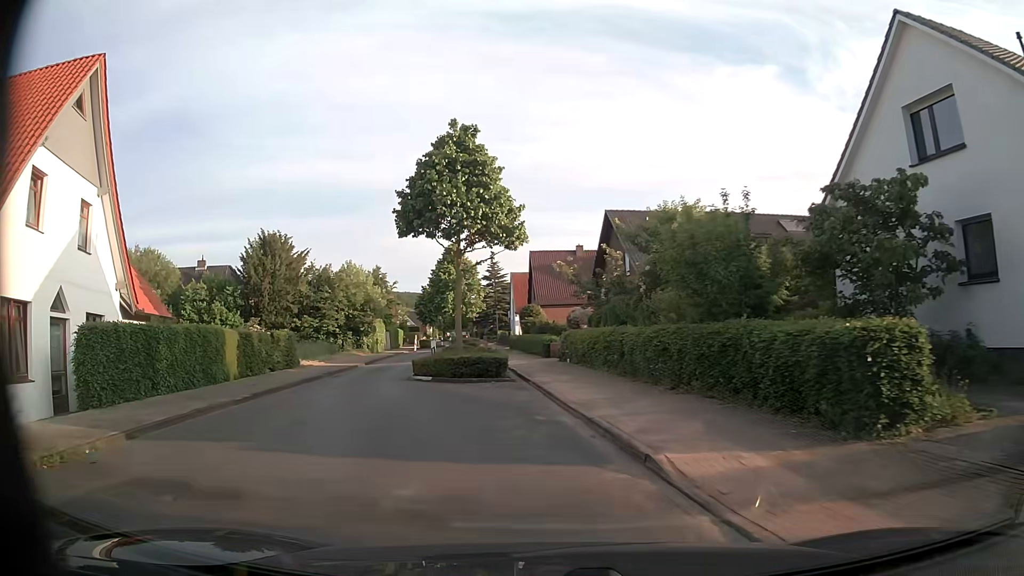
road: unclassified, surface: asphalt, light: Day
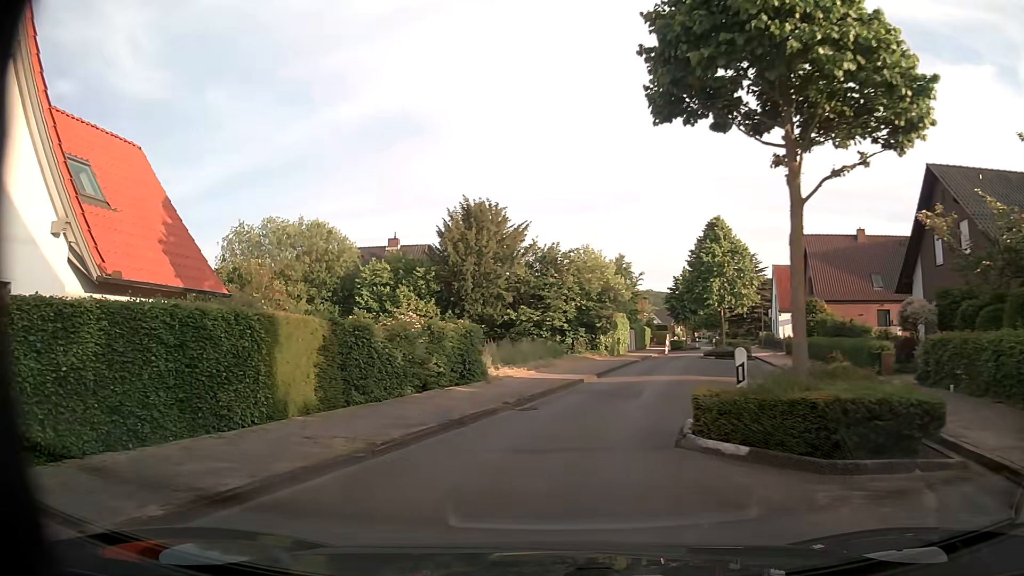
(-2.5, +12.1) m; -22°
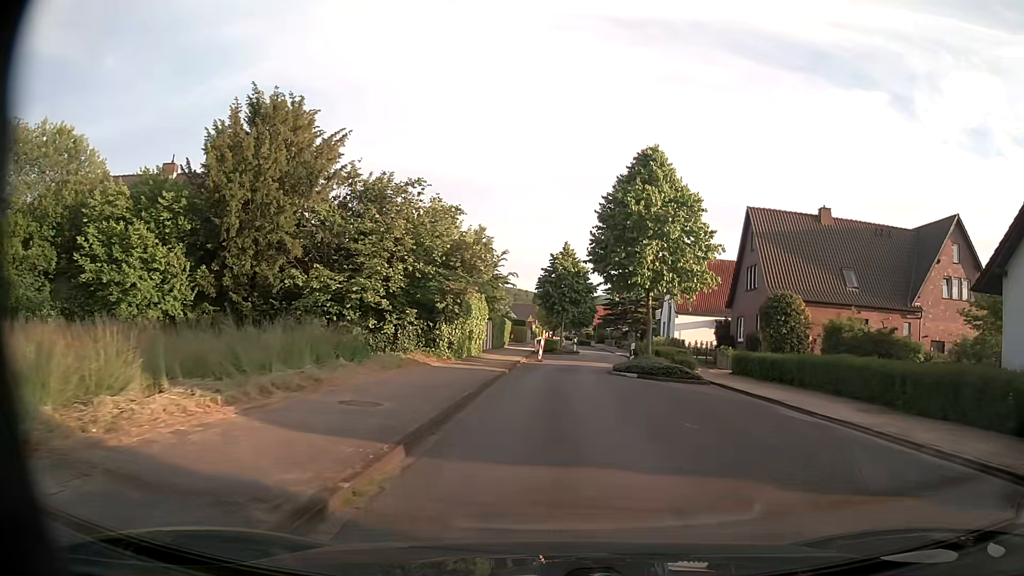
(+1.3, +17.0) m; +13°
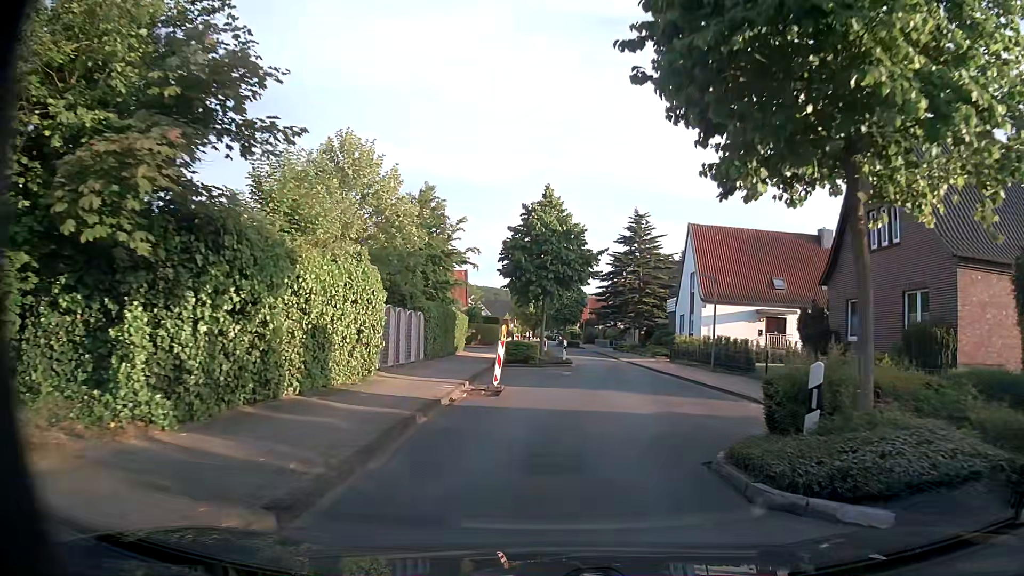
(+0.2, +18.6) m; +1°
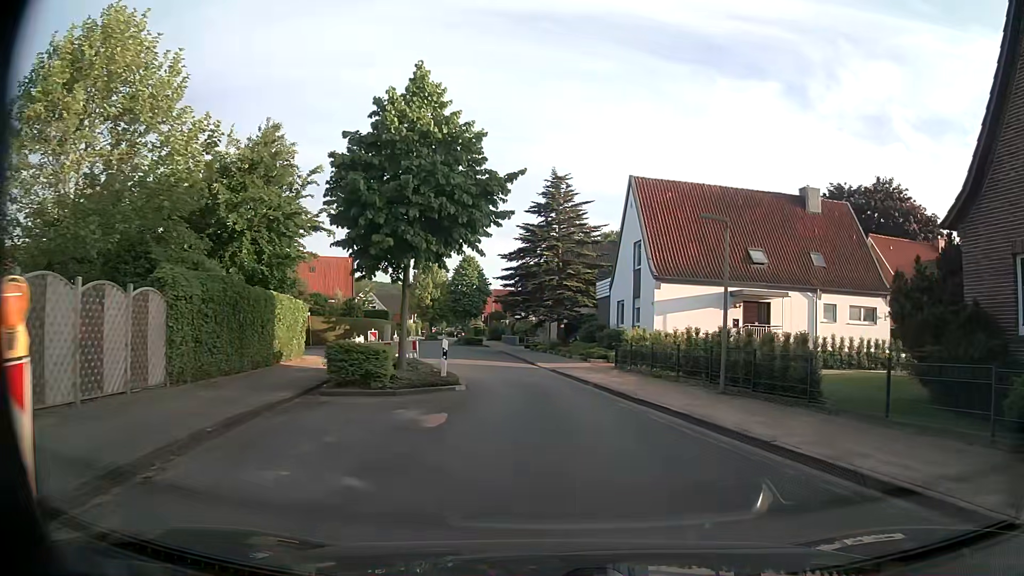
(+0.9, +13.9) m; +9°
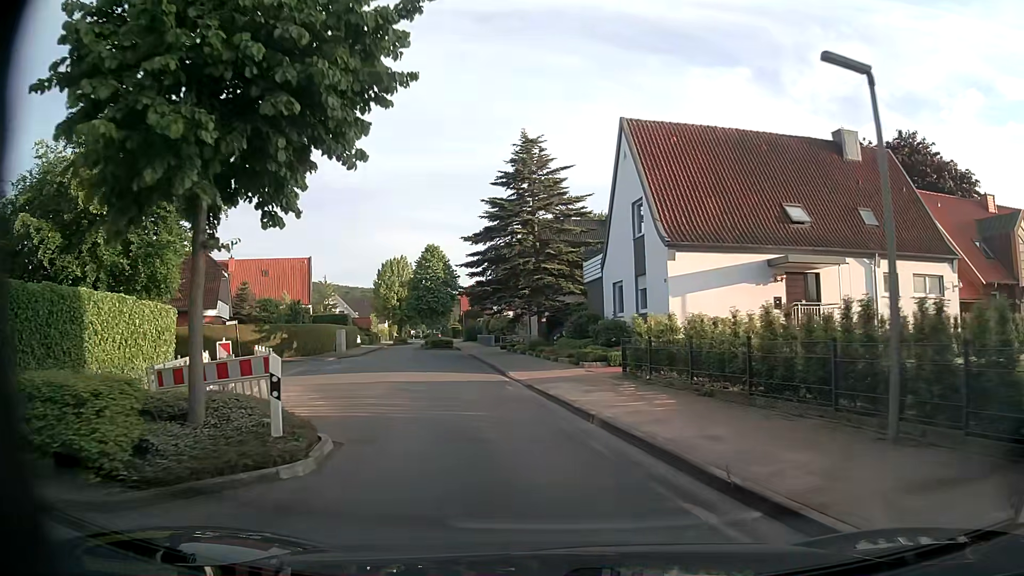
(+0.2, +9.0) m; +1°
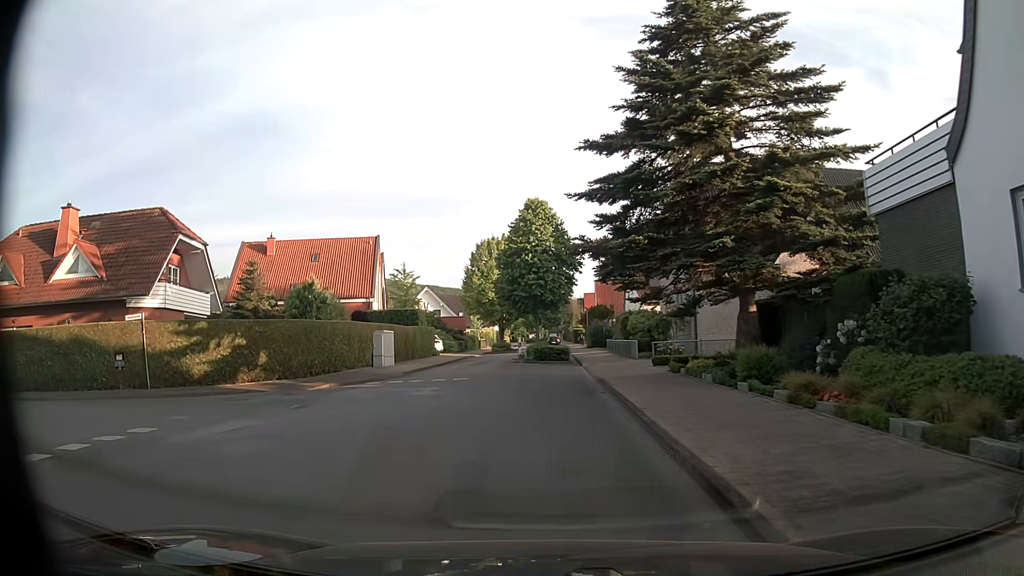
(-2.1, +20.3) m; -10°
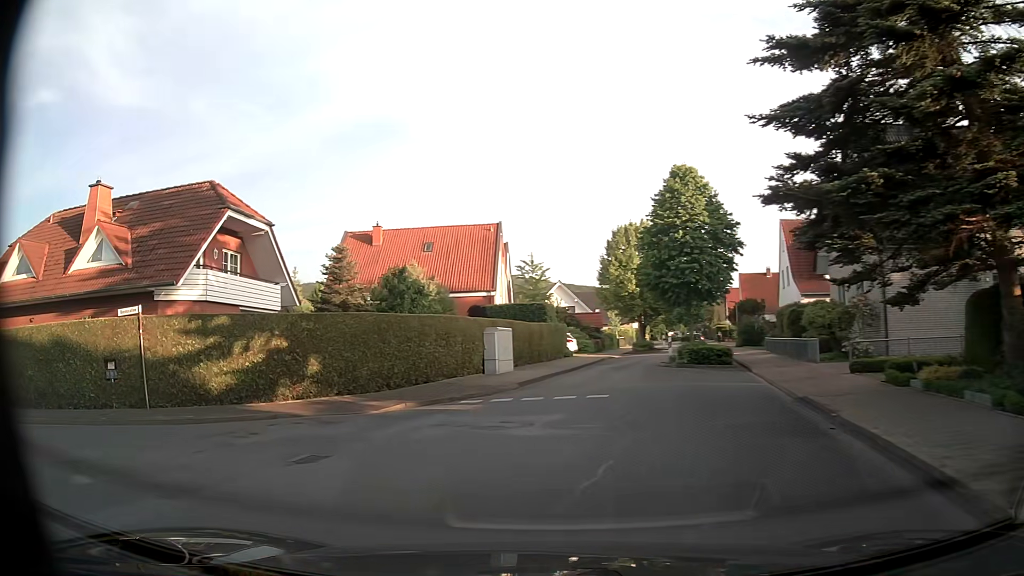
(-0.5, +6.7) m; -12°
